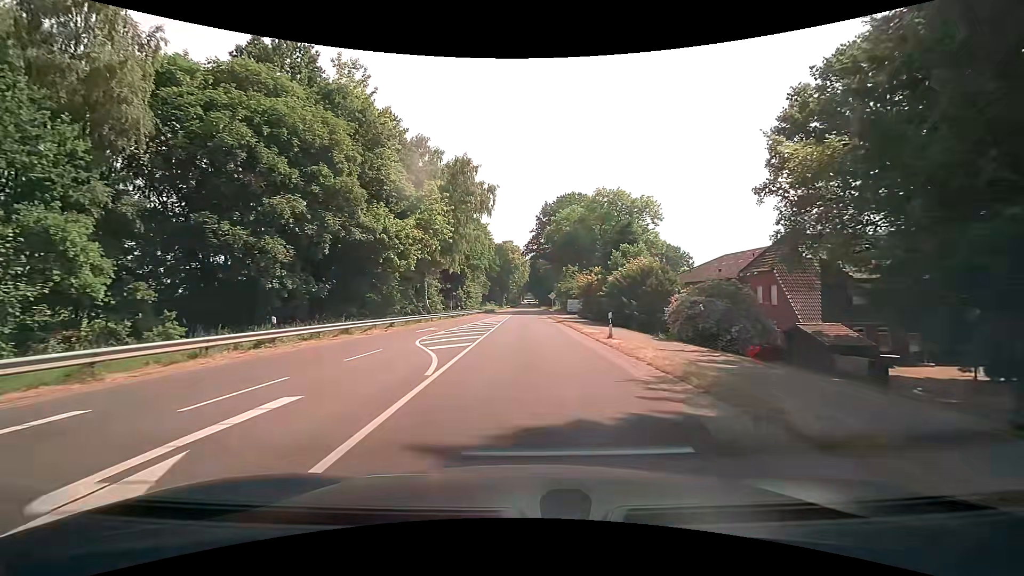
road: primary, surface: asphalt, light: Day
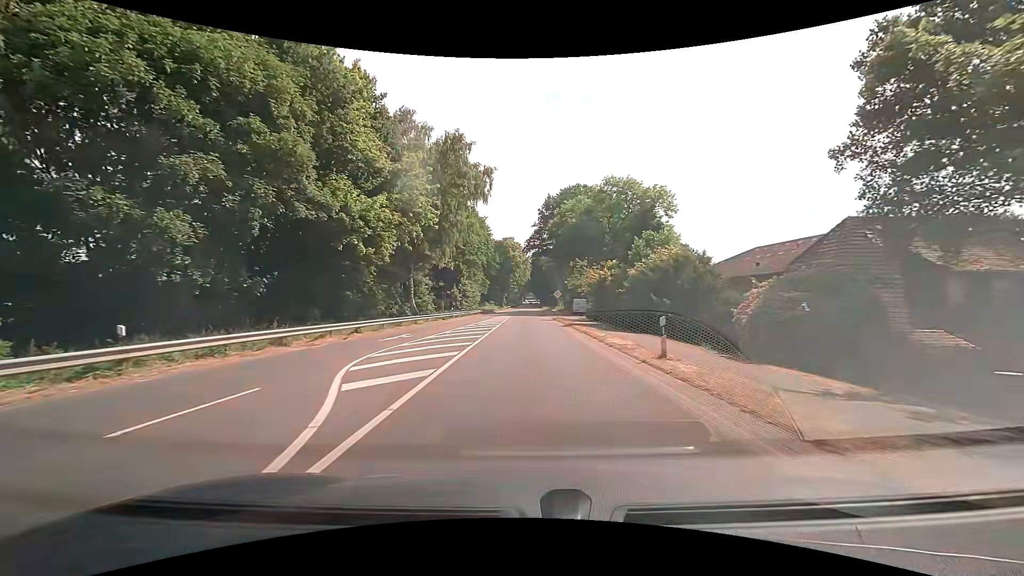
(-0.1, +7.5) m; -1°
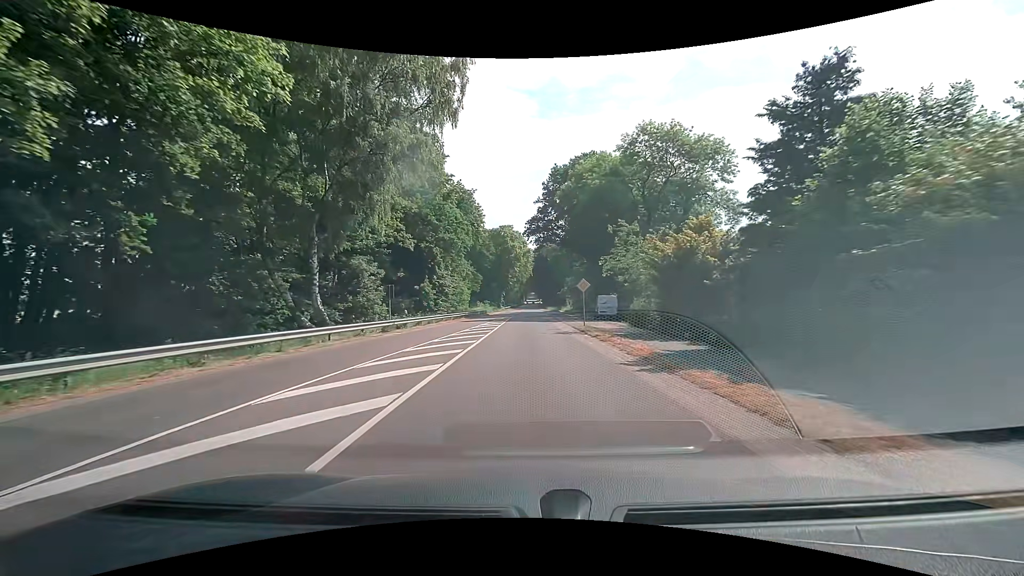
(+0.1, +22.3) m; 0°
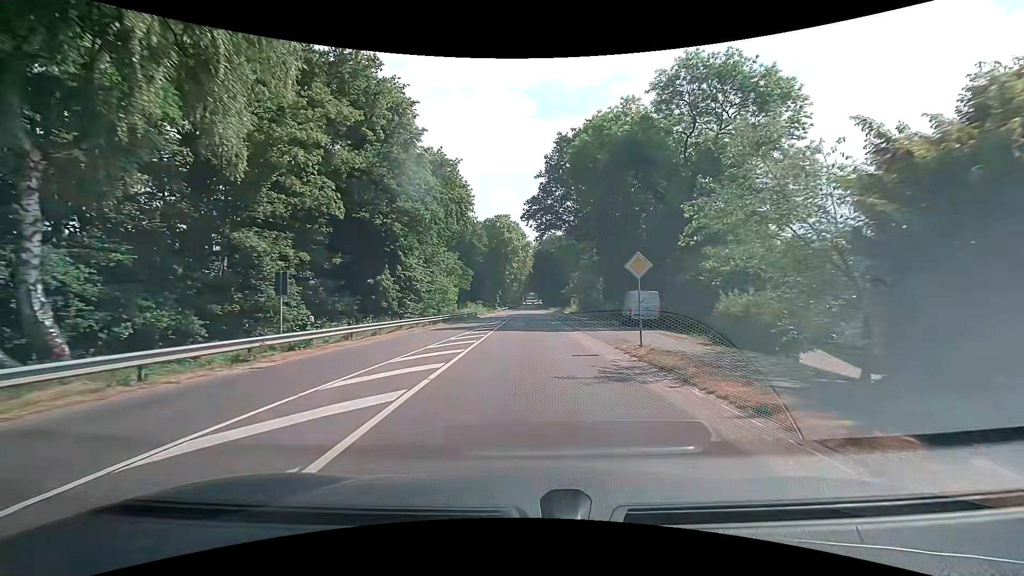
(0.0, +14.9) m; 0°
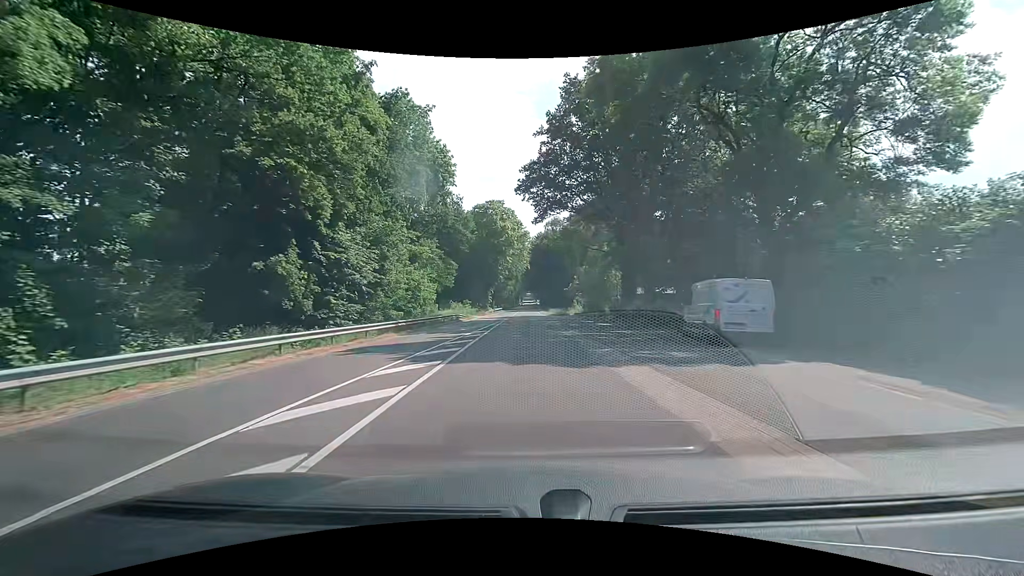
(0.0, +14.9) m; 0°
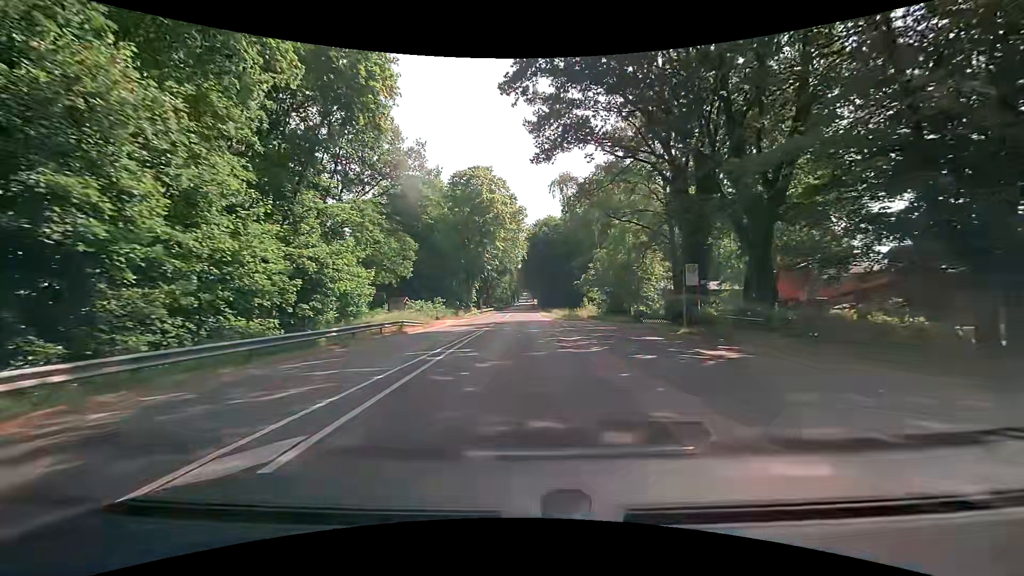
(+0.1, +22.3) m; +1°
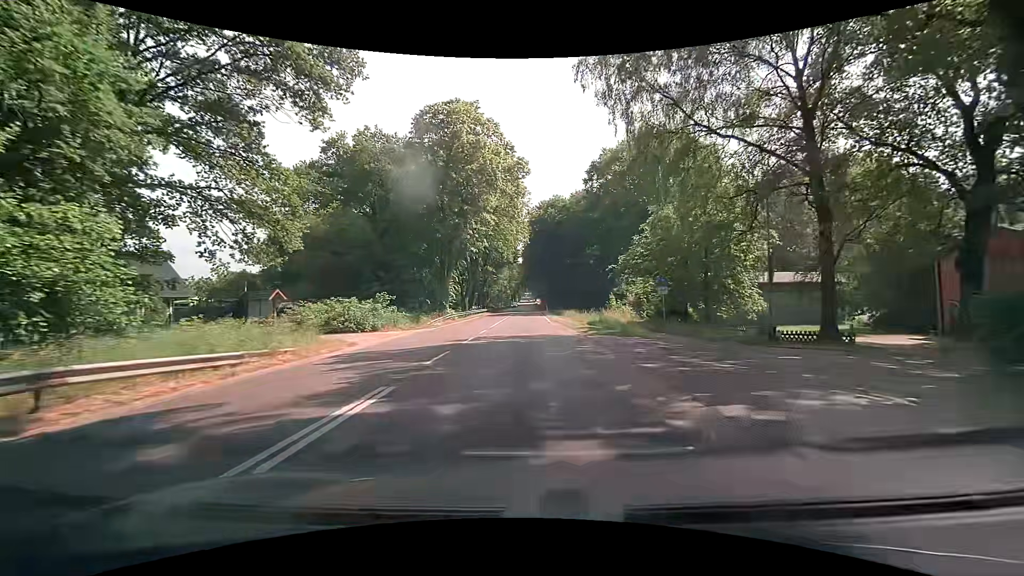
(-0.1, +22.4) m; 0°
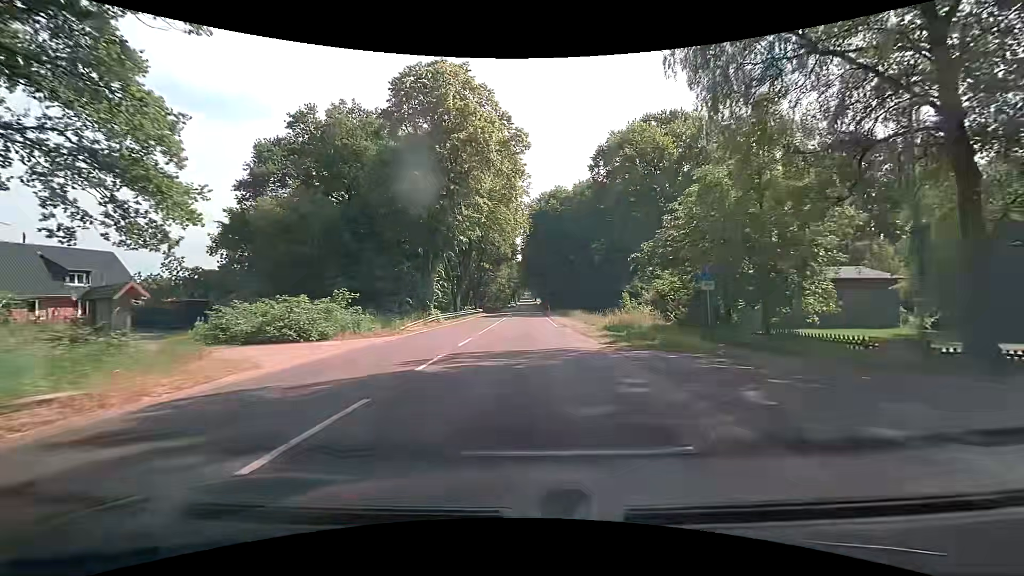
(-0.1, +7.5) m; -1°
(0, +10) (0, +20) (0, +30) (+1, +40) (+1, +50) (+1, +60) (+1, +70) (+1, +80) (+1, +90) (+1, +100) m
